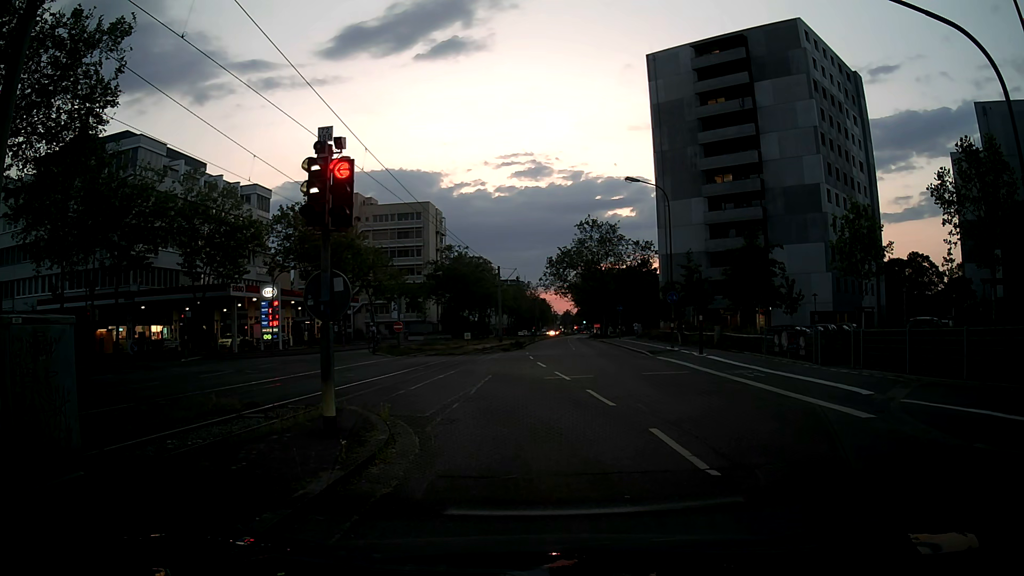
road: tertiary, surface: asphalt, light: Dusk
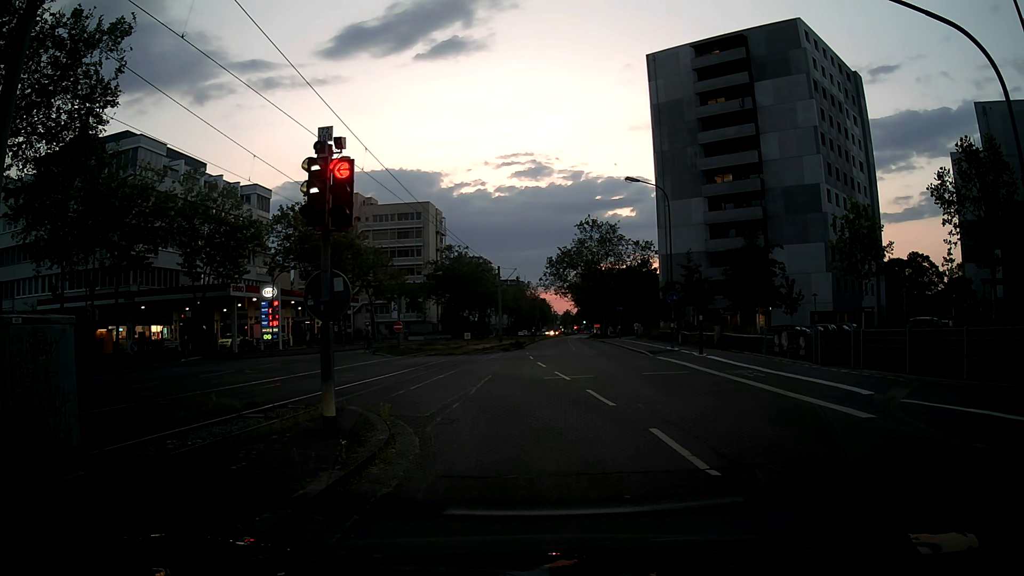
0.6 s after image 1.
(0.0, 0.0) m; 0°
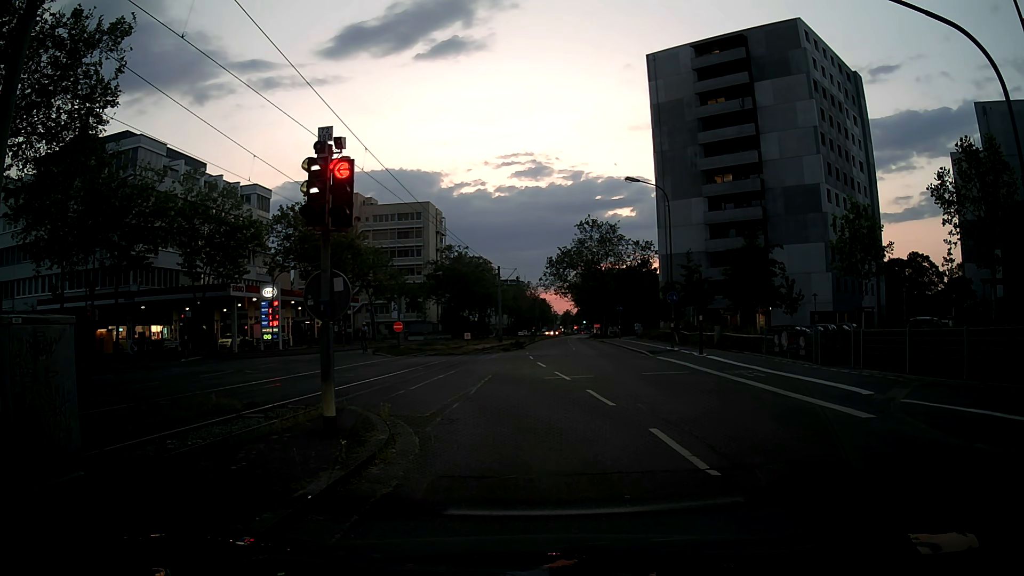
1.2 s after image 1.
(0.0, 0.0) m; 0°
